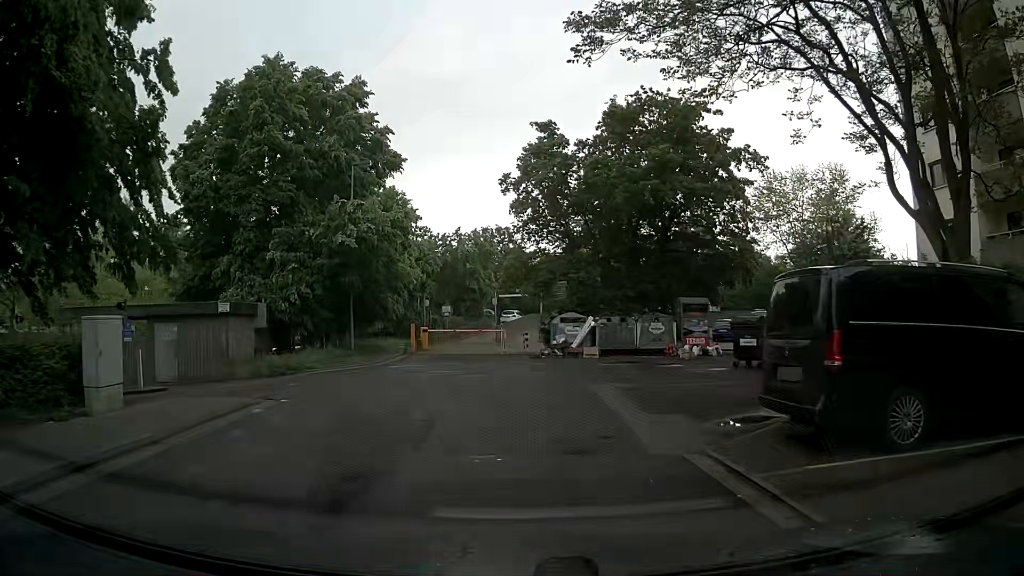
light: Day
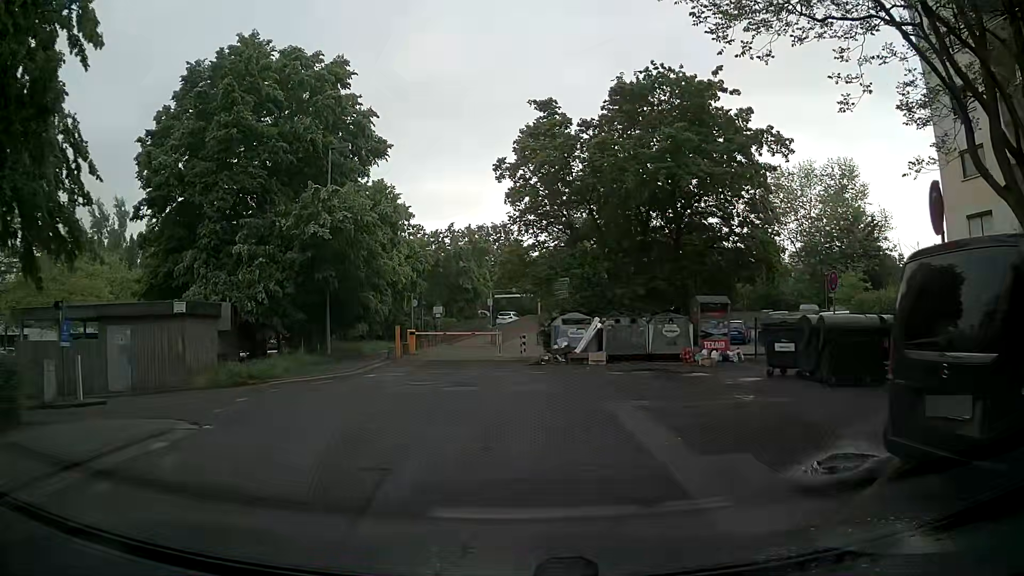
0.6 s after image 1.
(0.0, +2.9) m; 0°
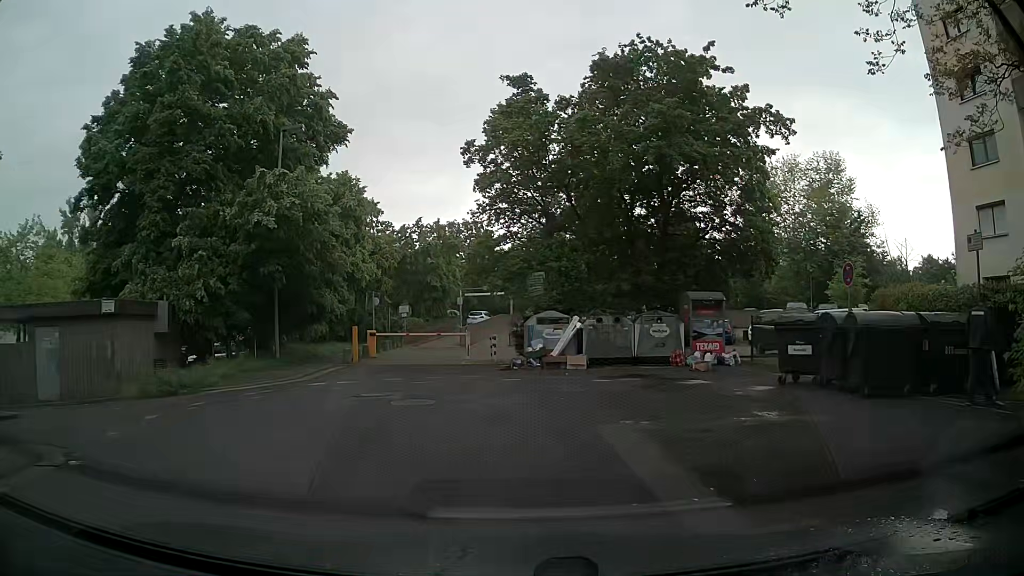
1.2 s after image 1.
(0.0, +2.5) m; +2°
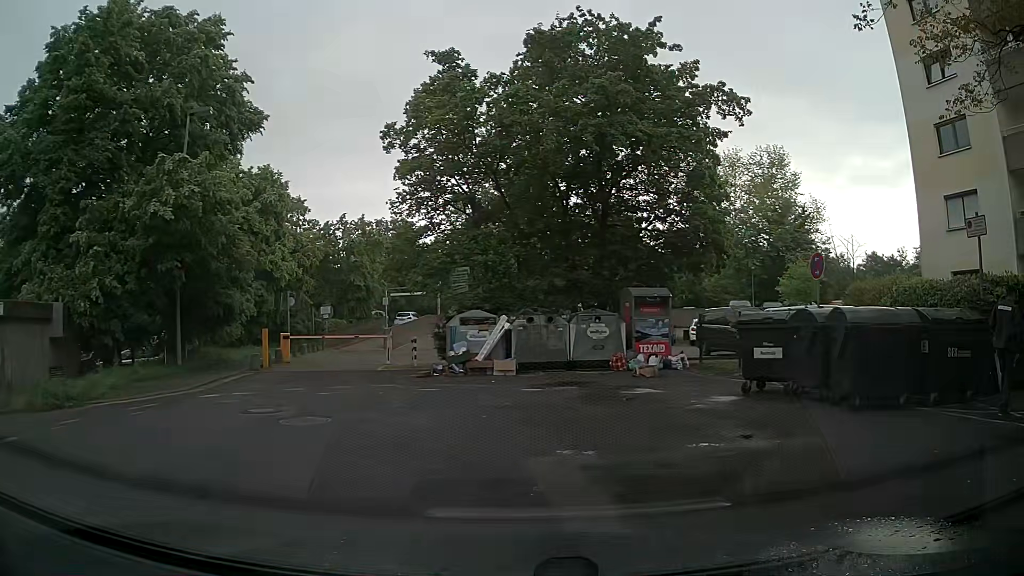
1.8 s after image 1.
(+0.1, +2.1) m; +4°
